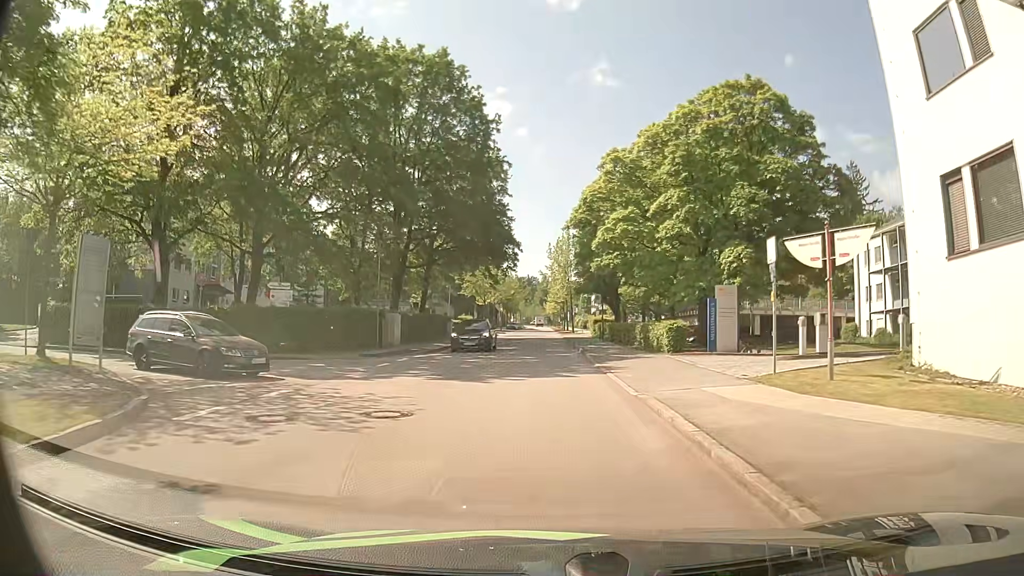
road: residential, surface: asphalt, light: Day
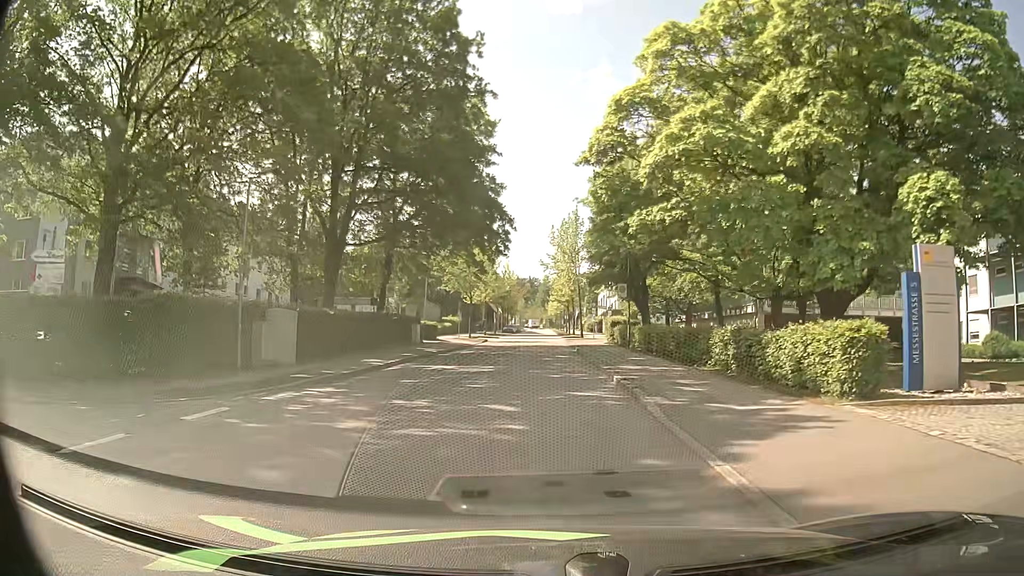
(0.0, +14.8) m; 0°
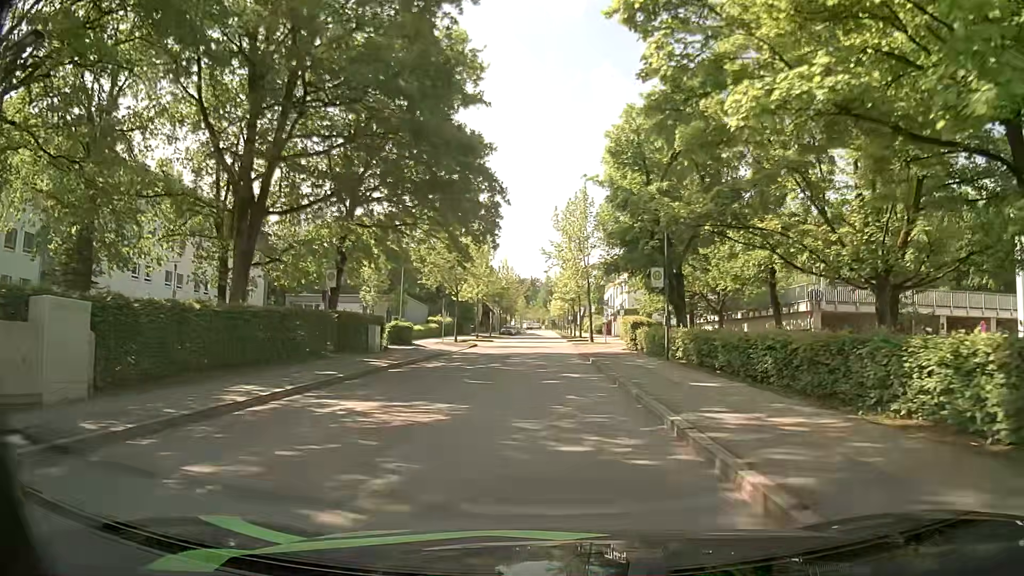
(0.0, +10.2) m; -1°
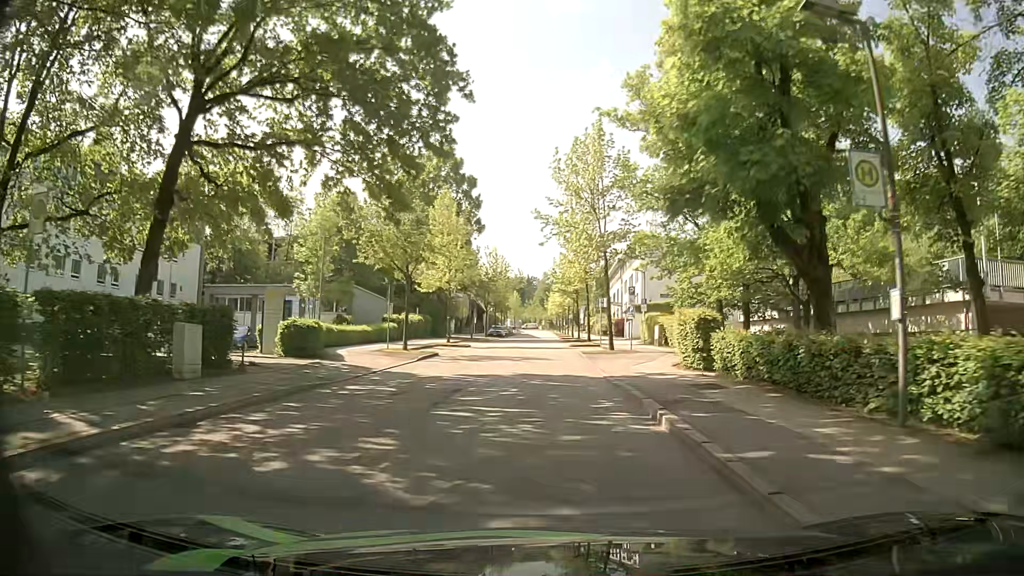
(+0.2, +16.3) m; +1°
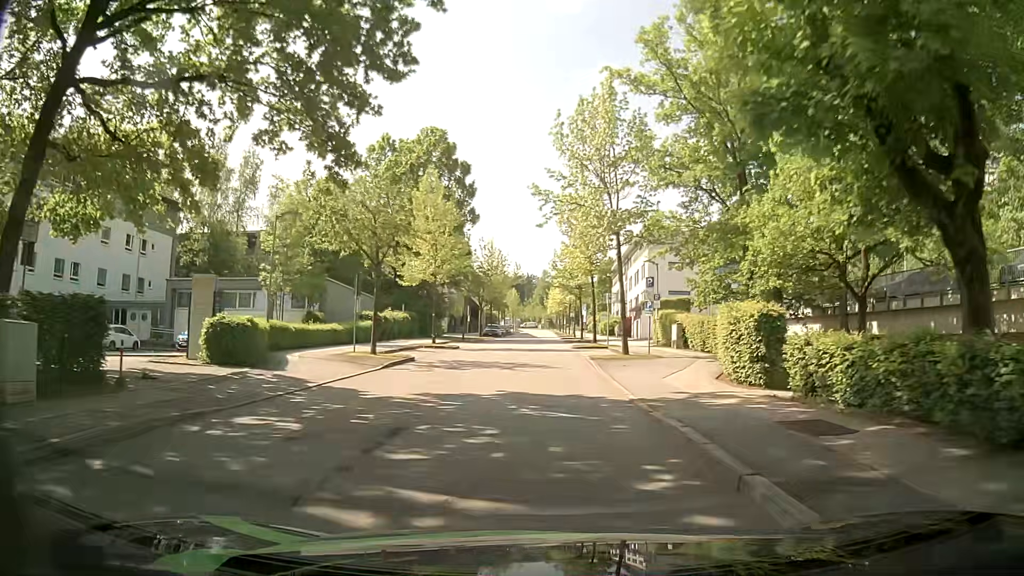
(0.0, +5.8) m; -1°
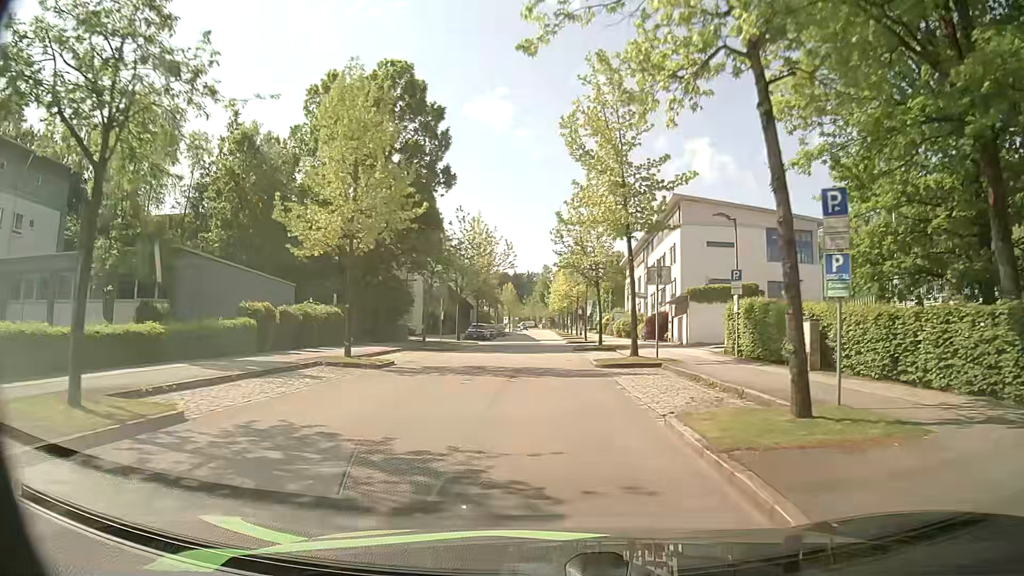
(+0.2, +17.6) m; +1°
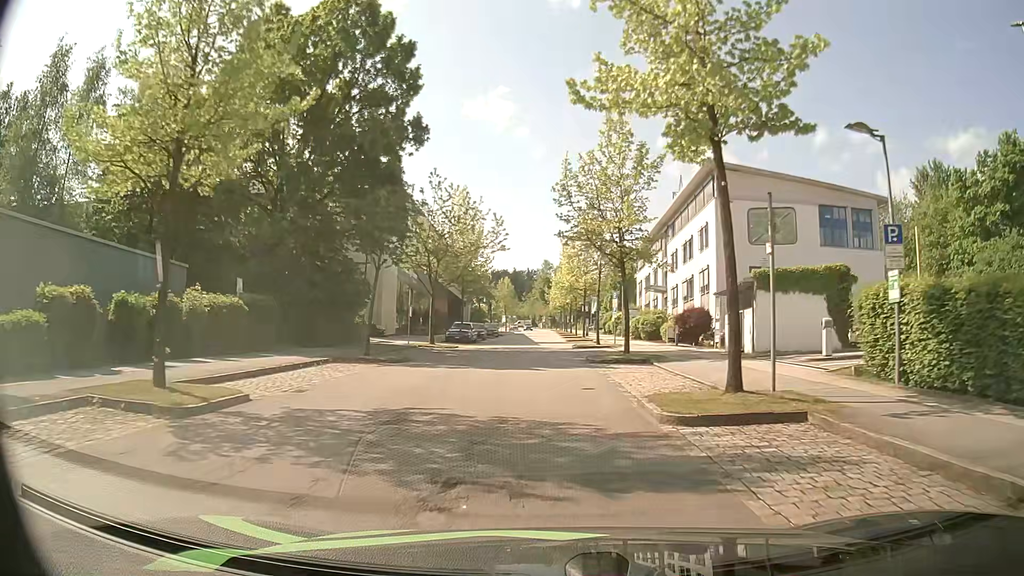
(-0.1, +11.7) m; 0°
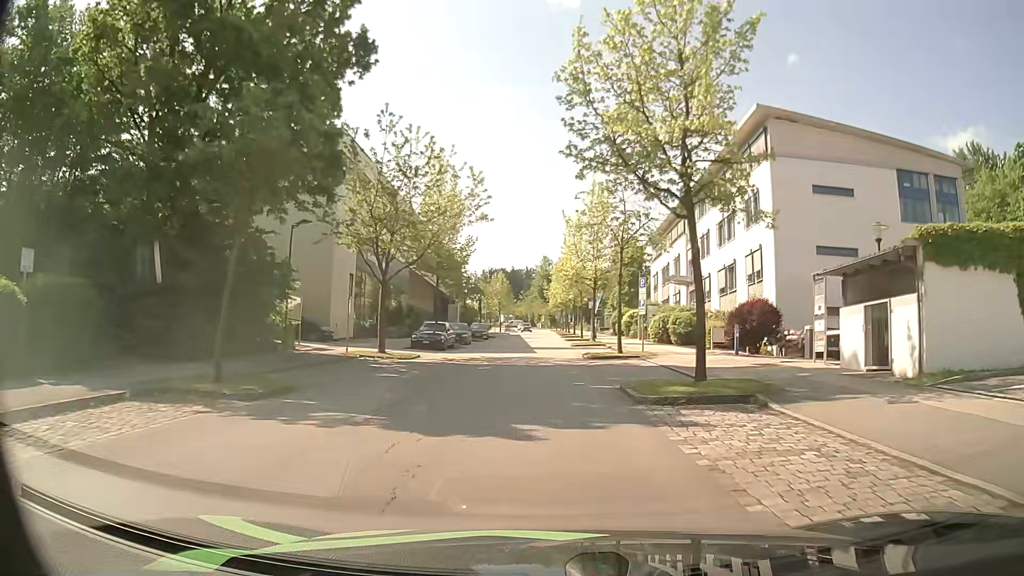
(-0.1, +11.8) m; -1°
(0, +10) (0, +20) (0, +30) (0, +40) (+1, +50) (+1, +60) (+1, +70) (+1, +80) (+1, +90) (+1, +100) m
